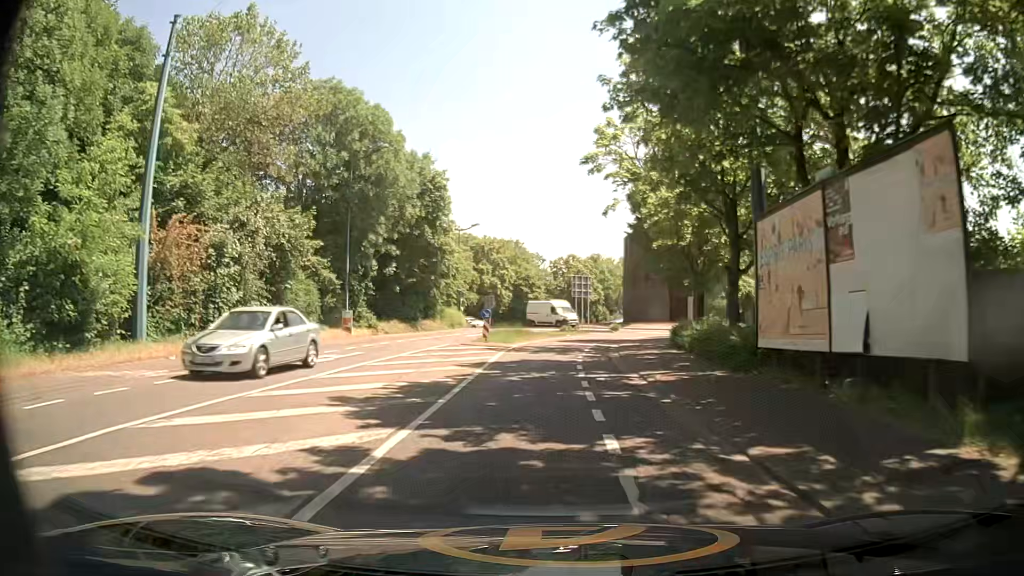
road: secondary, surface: asphalt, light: Day
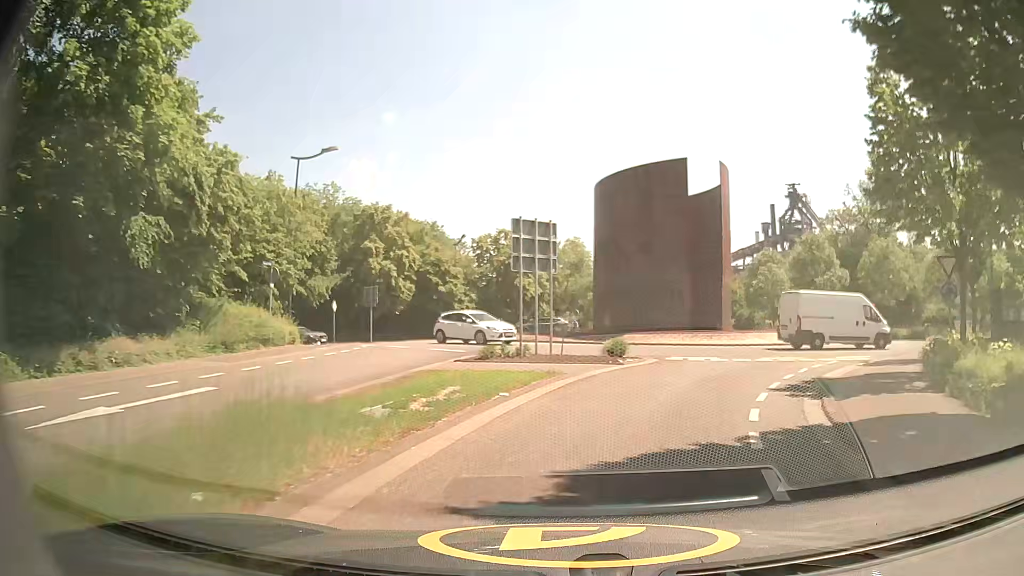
(+0.2, +29.4) m; +5°
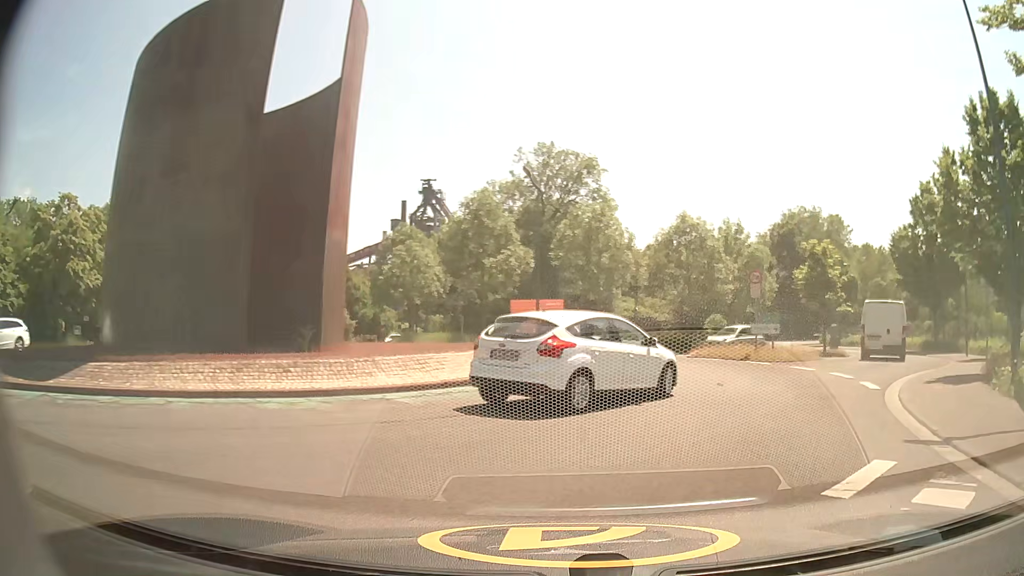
(+4.8, +18.9) m; +33°
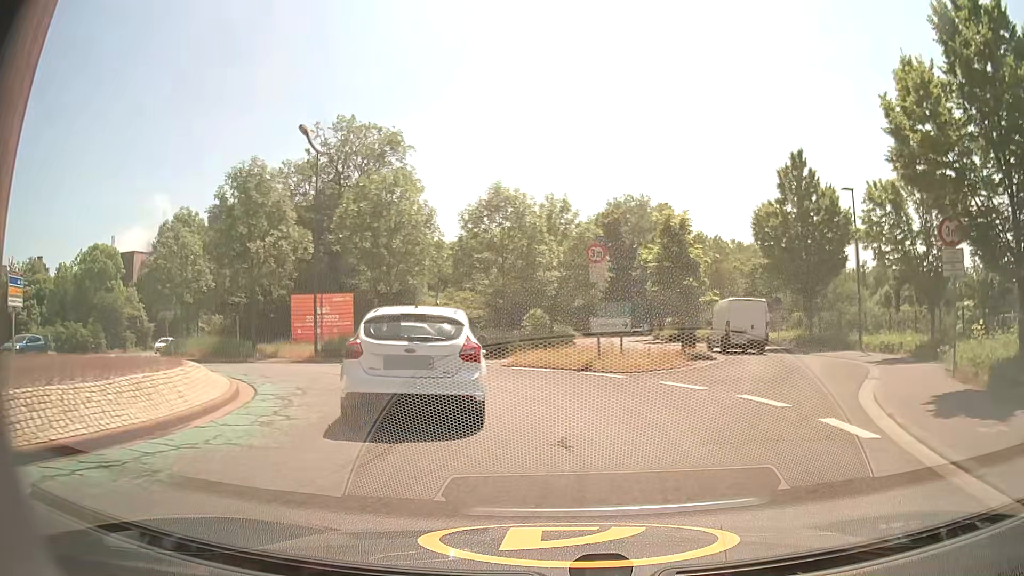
(+1.2, +7.6) m; +16°
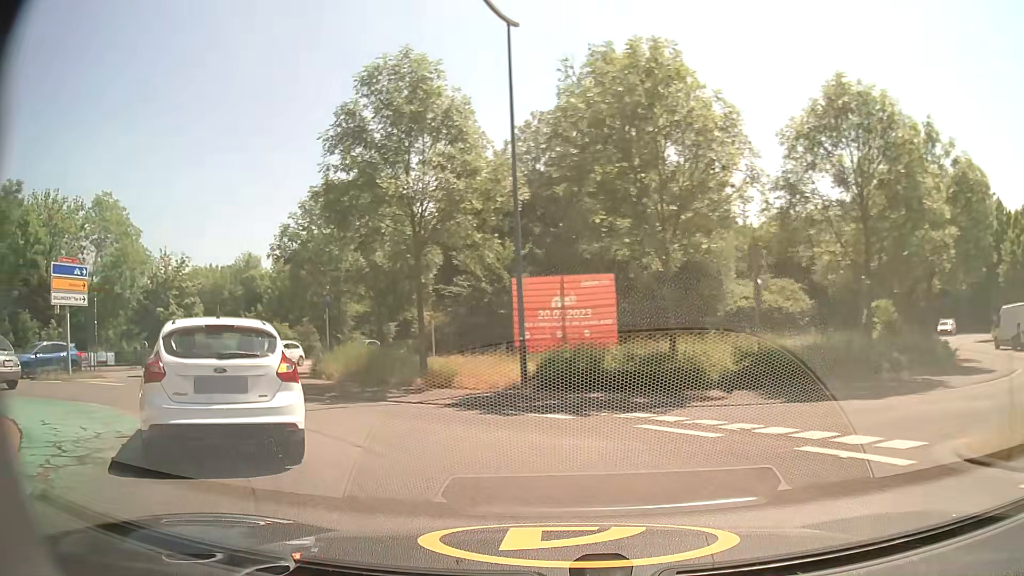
(-2.0, +14.1) m; -27°
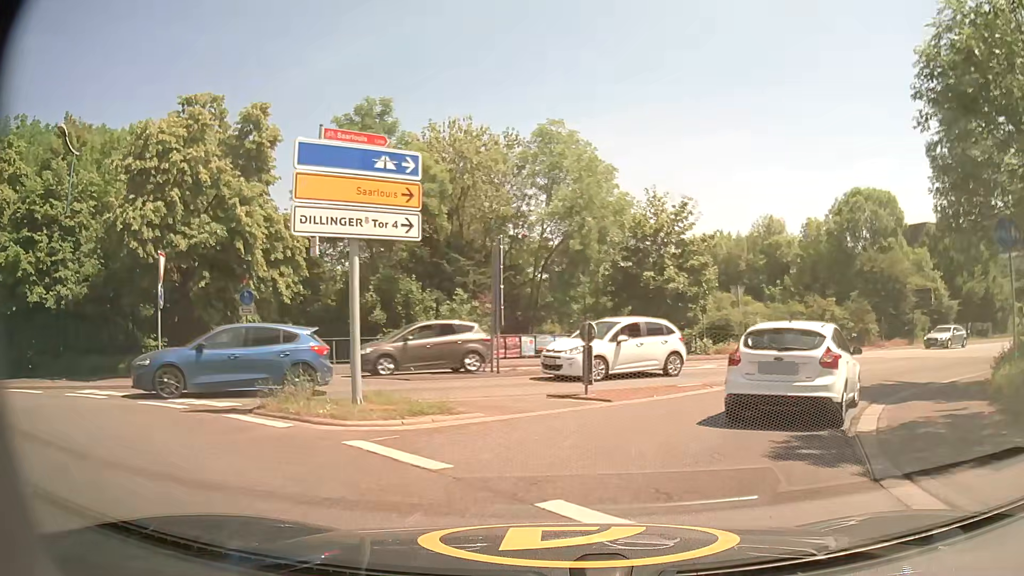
(-6.9, +13.8) m; -43°
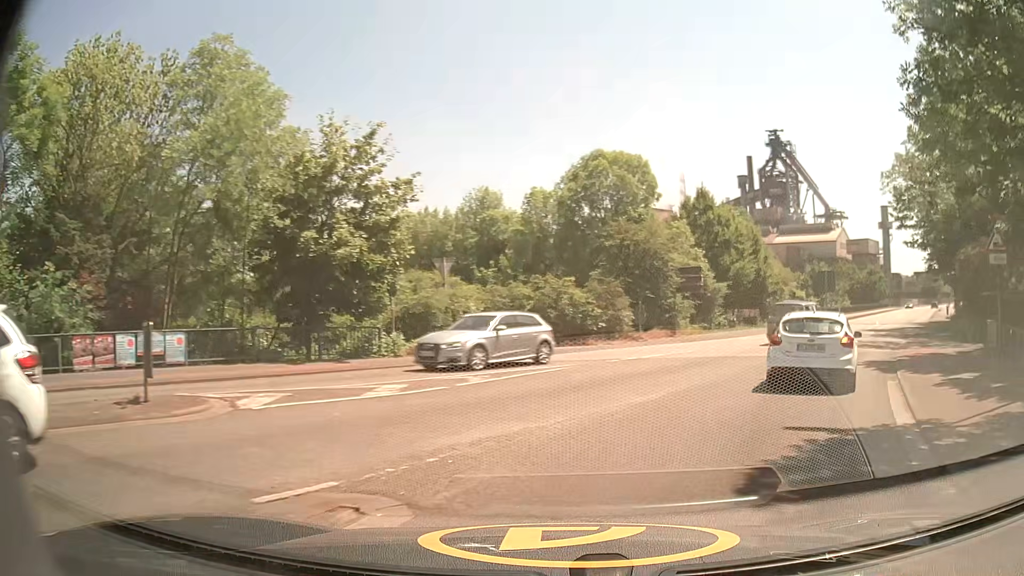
(+2.2, +10.6) m; +26°
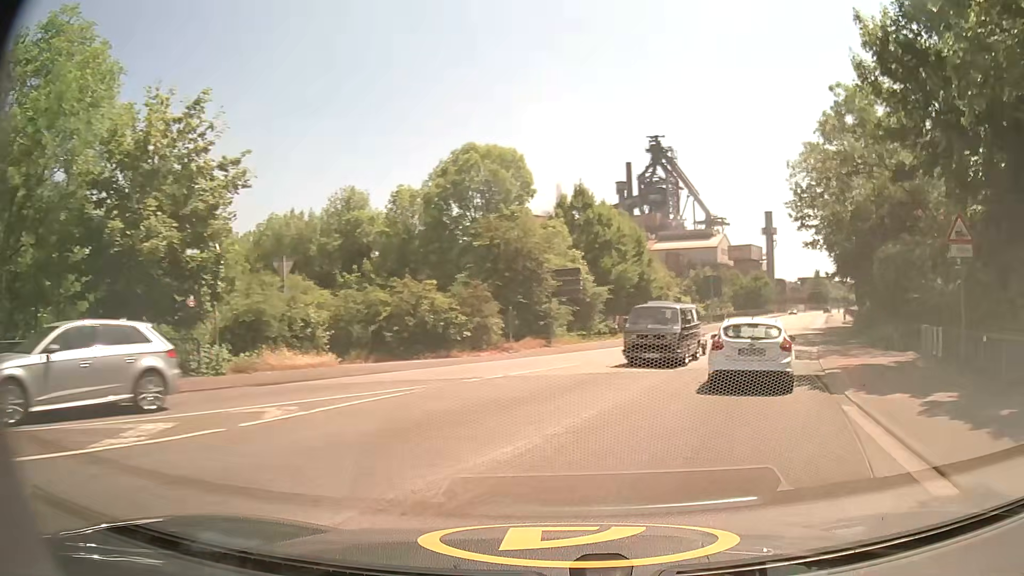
(+0.3, +4.1) m; +10°
